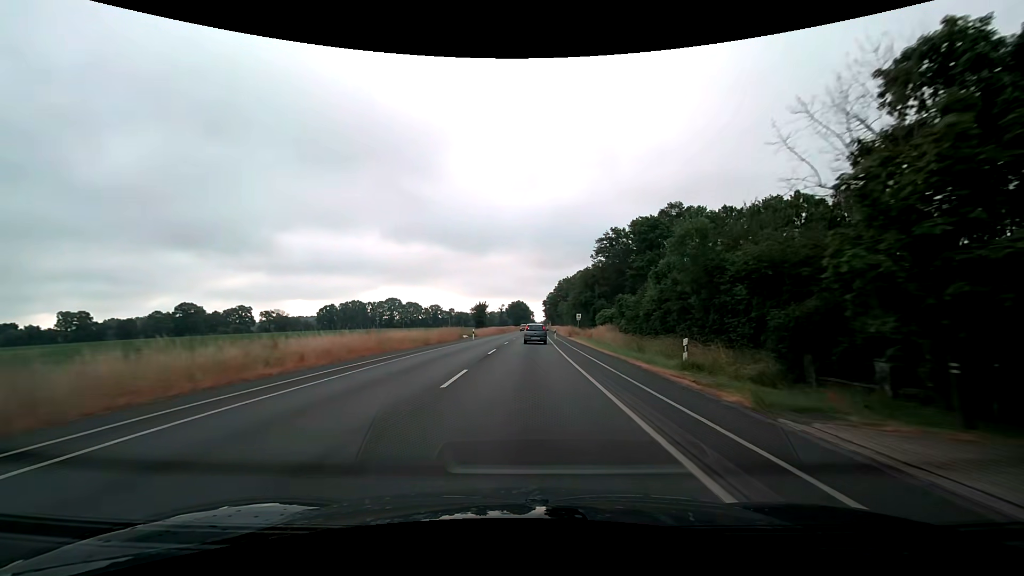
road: secondary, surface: asphalt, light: Day
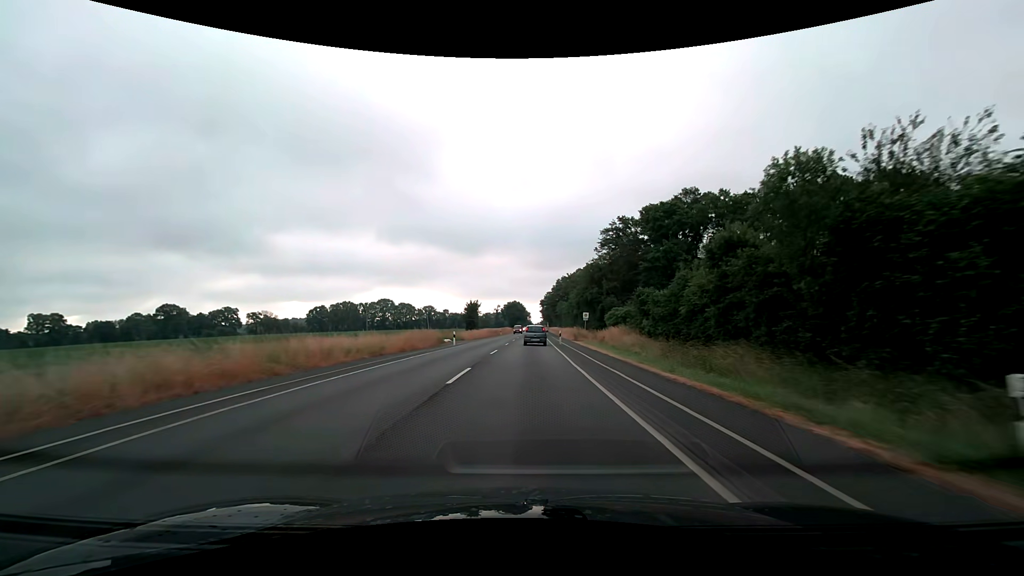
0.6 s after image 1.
(0.0, +11.3) m; 0°
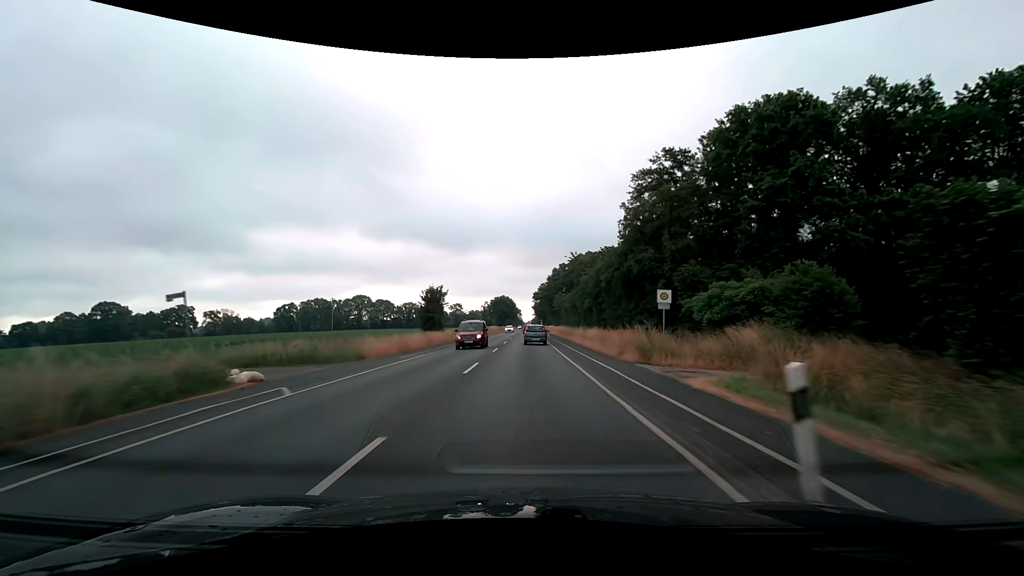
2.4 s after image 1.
(+0.3, +33.9) m; +1°
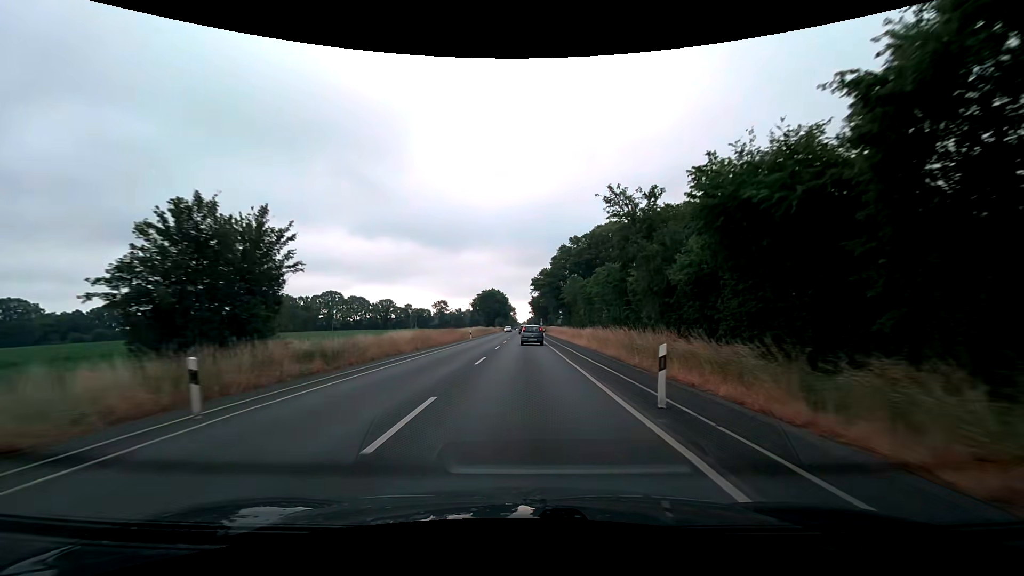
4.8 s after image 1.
(+0.3, +45.3) m; +1°
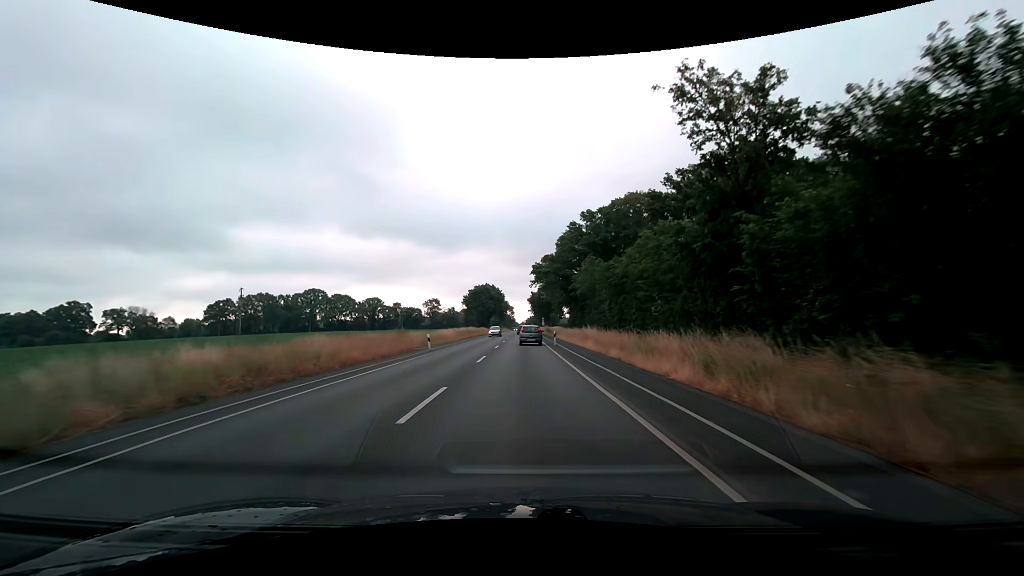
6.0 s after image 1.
(0.0, +22.8) m; 0°
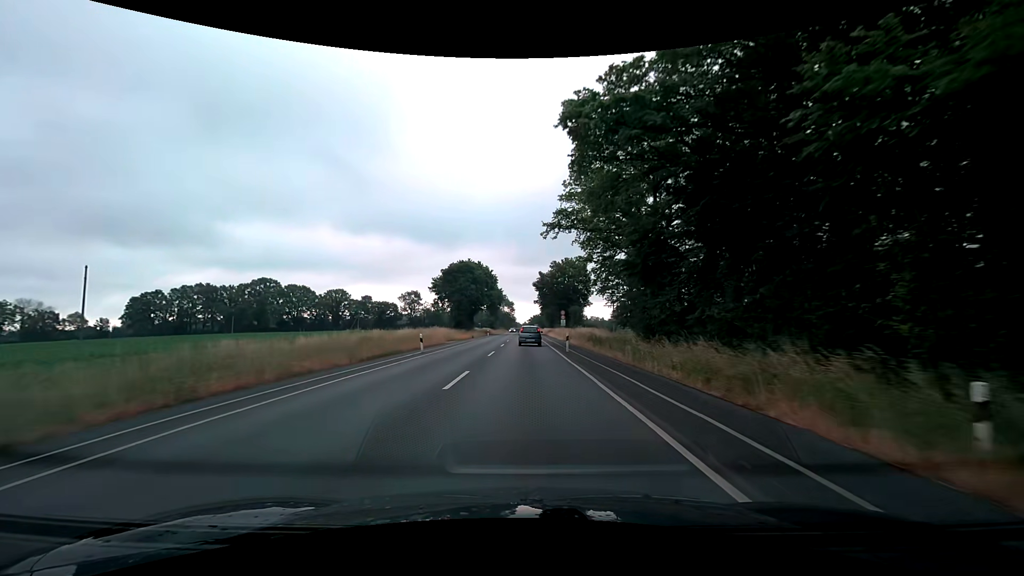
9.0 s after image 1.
(-0.2, +57.3) m; 0°
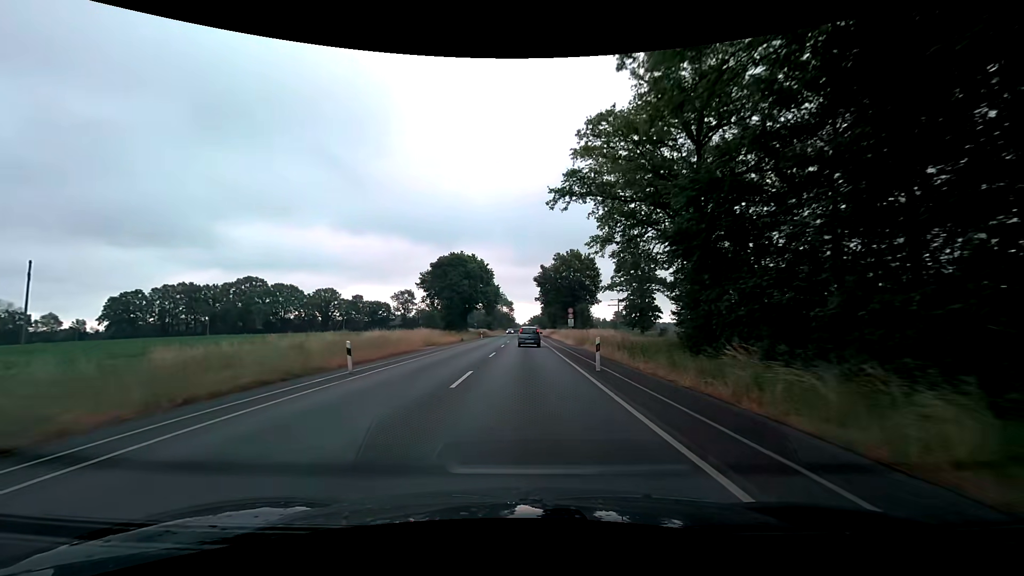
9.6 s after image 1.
(0.0, +11.5) m; 0°
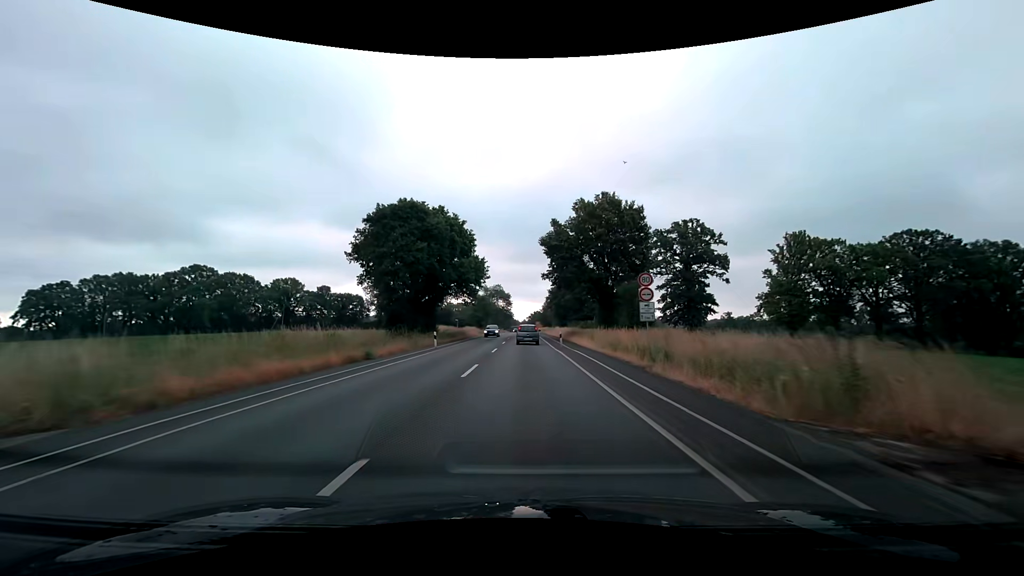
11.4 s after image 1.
(+0.1, +34.5) m; 0°
(0, +10) (0, +20) (0, +30) (0, +40) (0, +50) (0, +60) (0, +70) (0, +80) (0, +90) (0, +100) m
